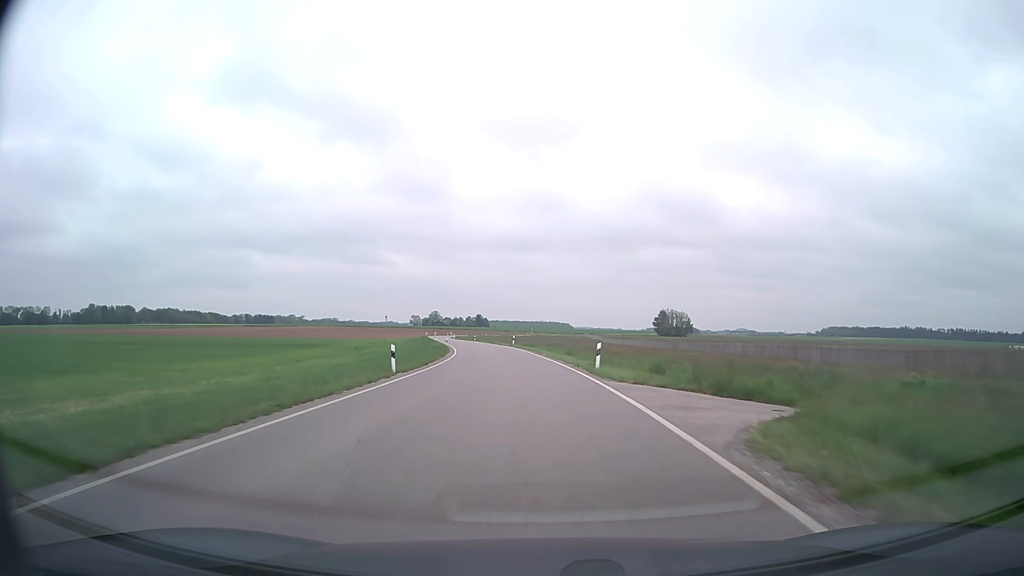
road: secondary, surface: asphalt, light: Day
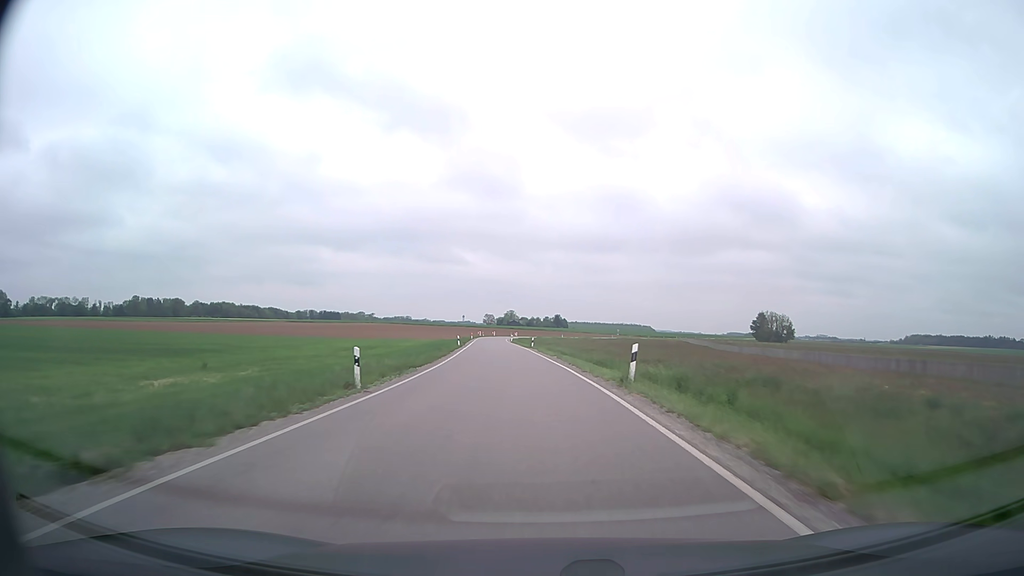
(-3.2, +51.8) m; -7°
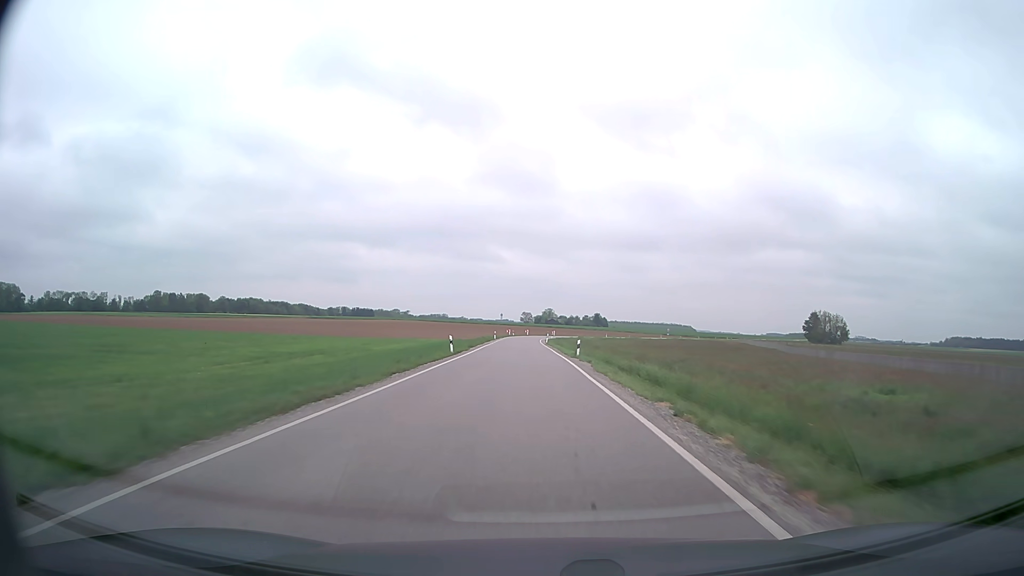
(-0.7, +26.0) m; -3°
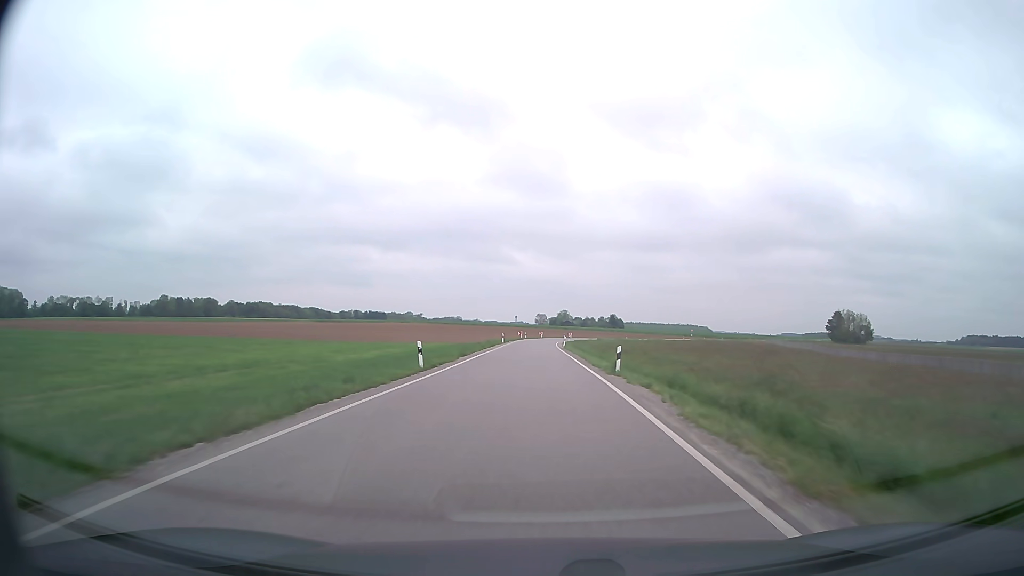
(-0.2, +13.0) m; -1°
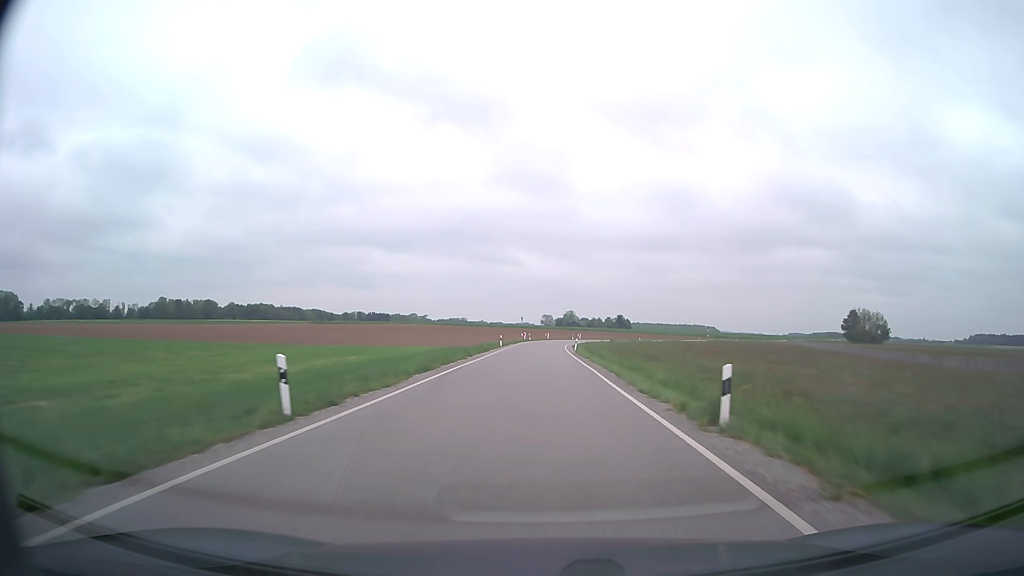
(-0.1, +13.0) m; -1°
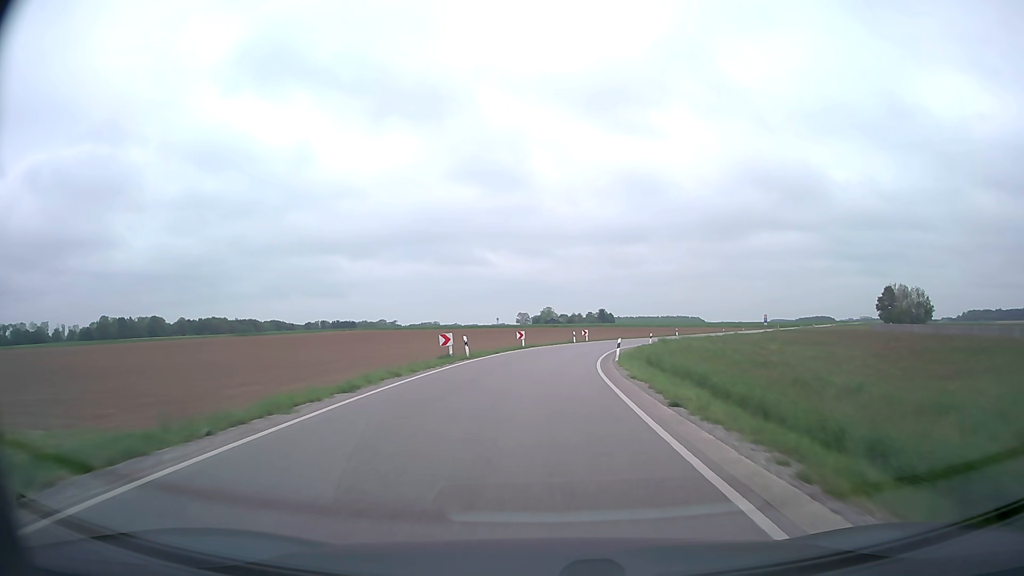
(+0.5, +63.3) m; +2°
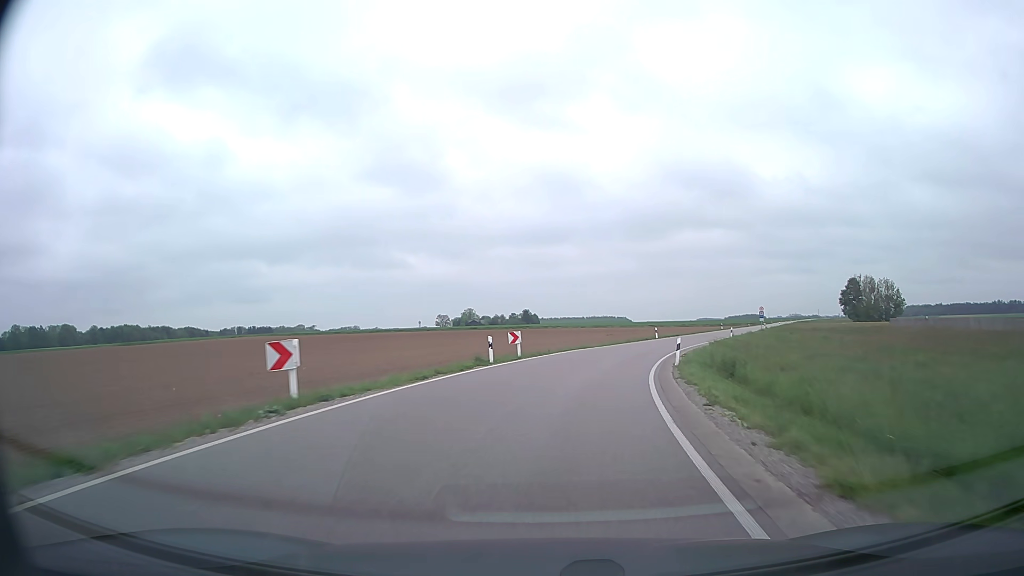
(+1.6, +34.7) m; +6°
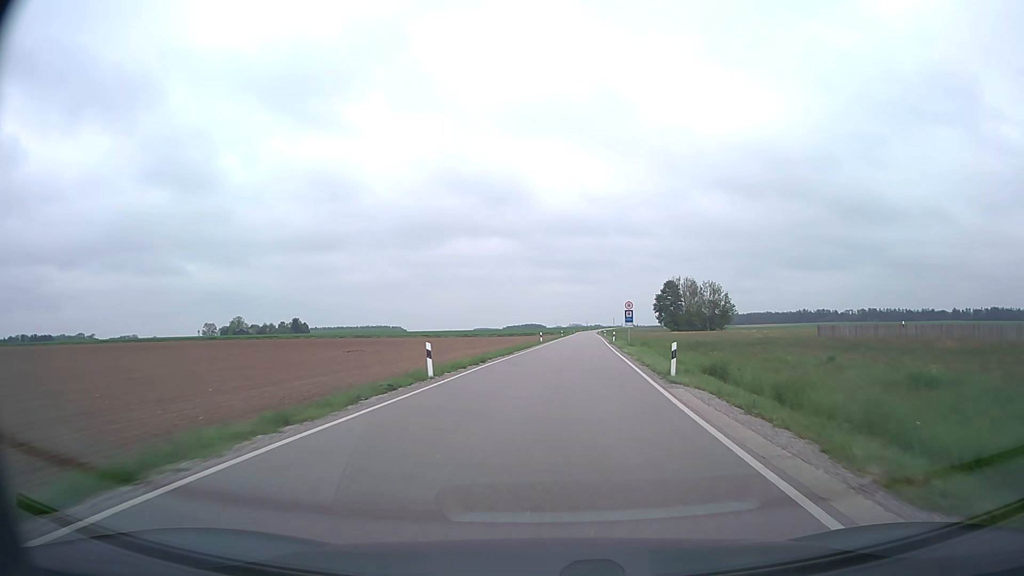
(+6.3, +40.7) m; +19°
(0, +10) (+1, +20) (+2, +30) (+3, +40) (+4, +50) (+5, +60) (+6, +70) (+6, +80) (+7, +90) (+8, +100) m
